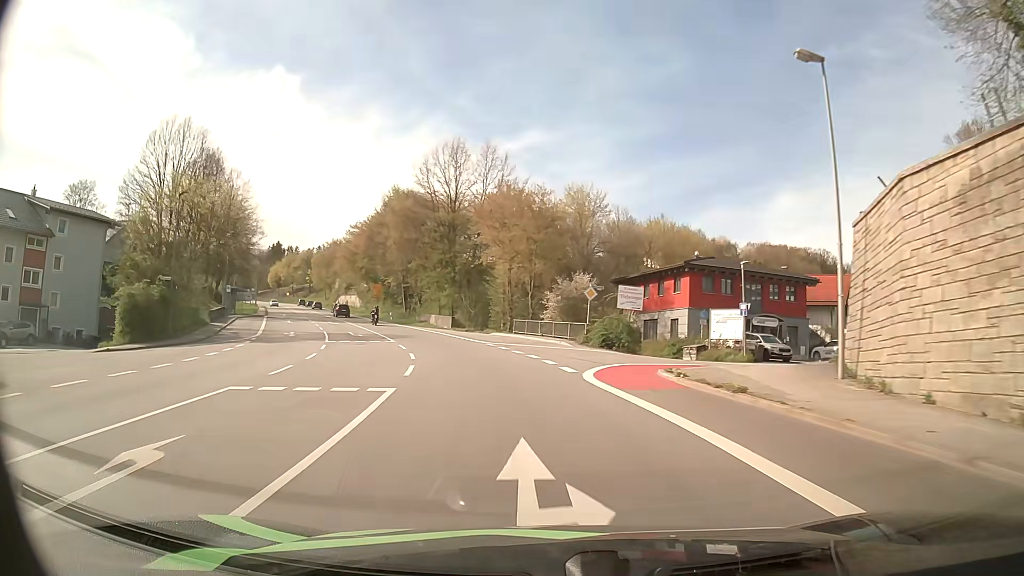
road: primary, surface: asphalt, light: Day
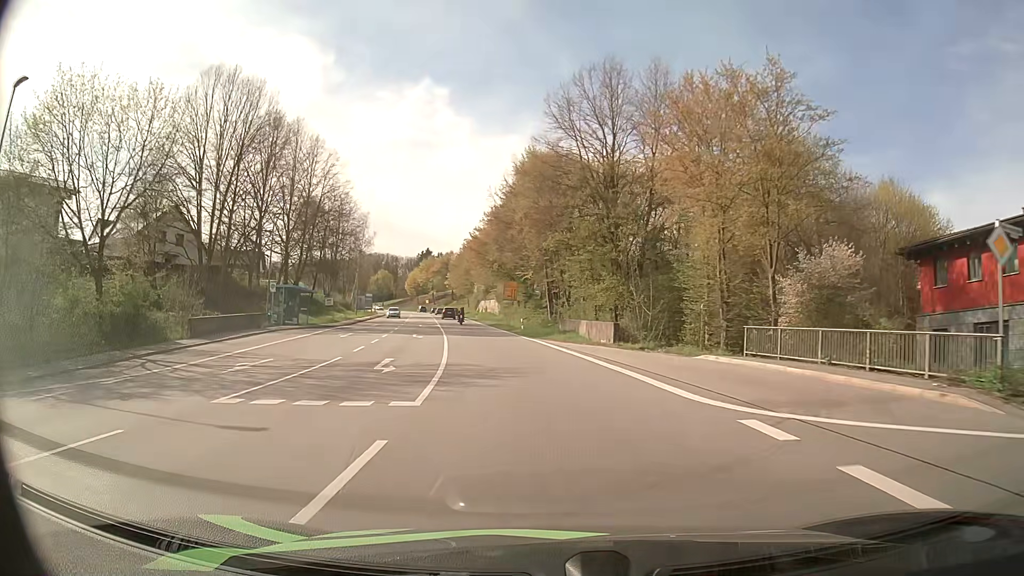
(-3.3, +24.8) m; -15°
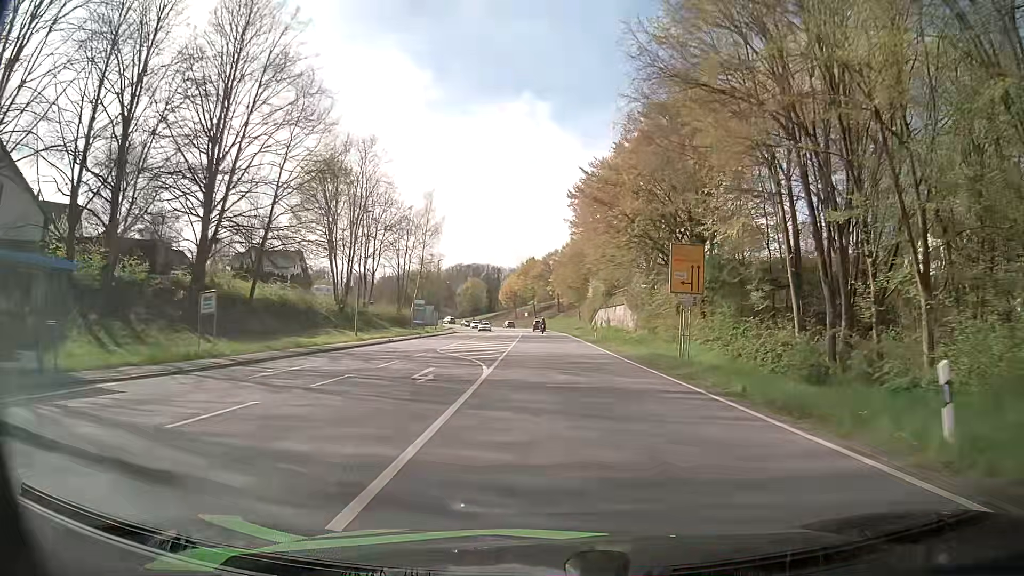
(-4.8, +41.5) m; -10°
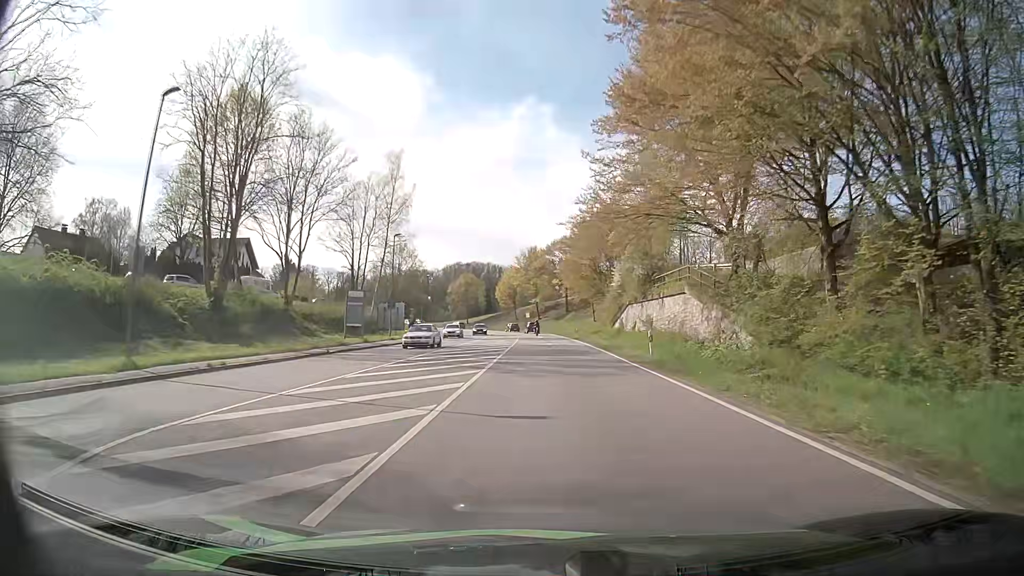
(-0.1, +25.1) m; -1°
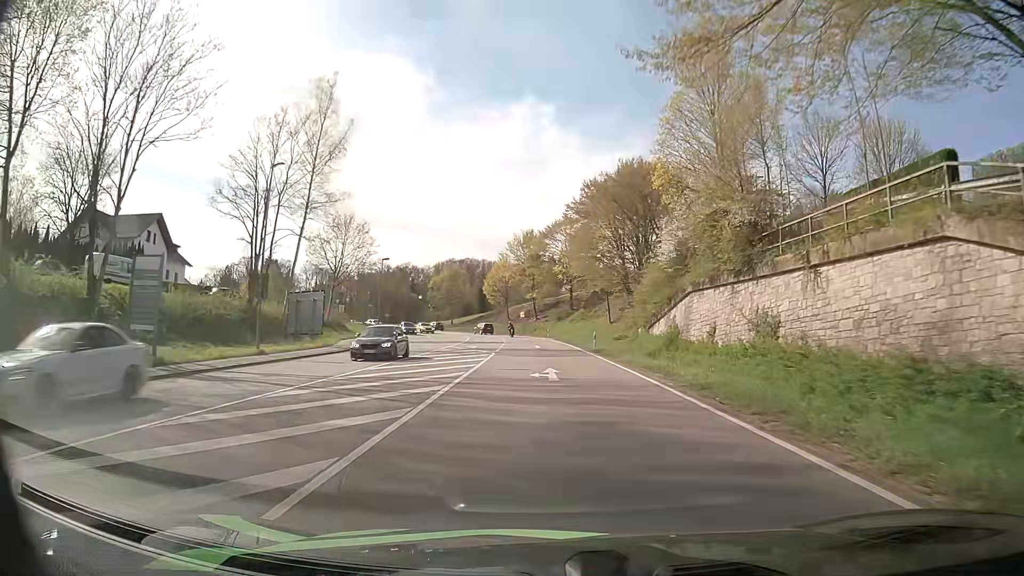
(+0.1, +25.1) m; 0°
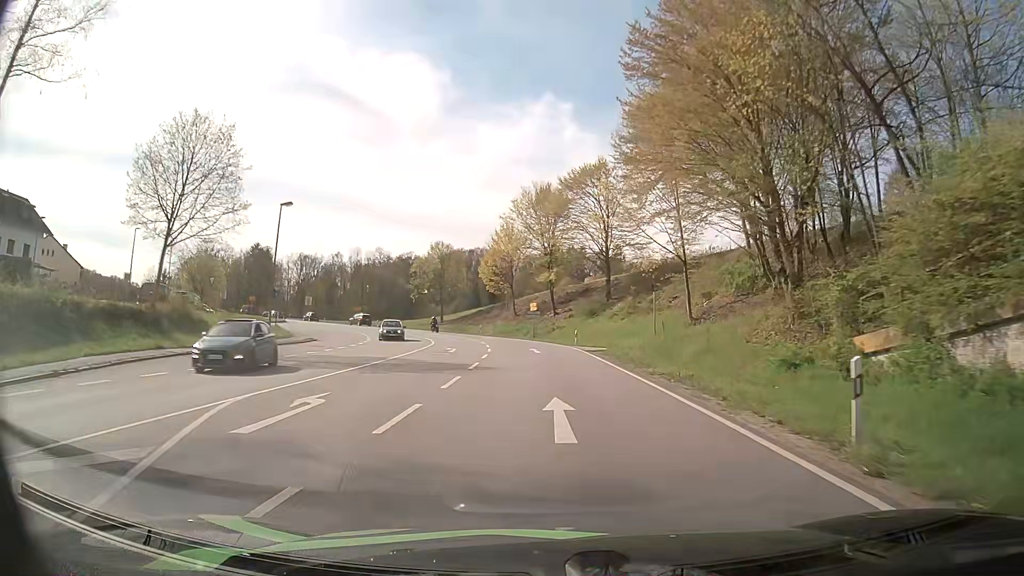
(-0.6, +33.6) m; -2°
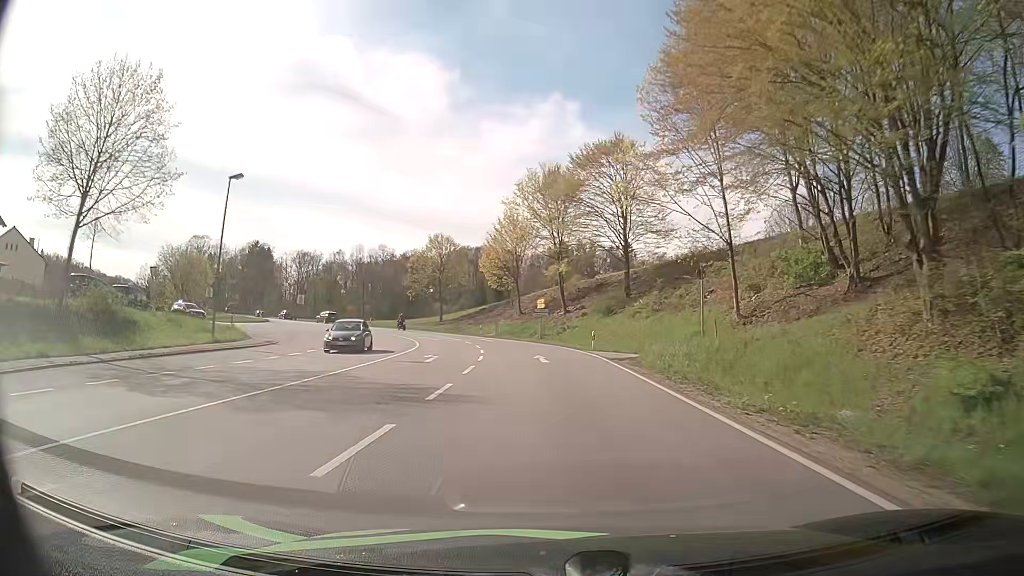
(0.0, +8.4) m; -1°
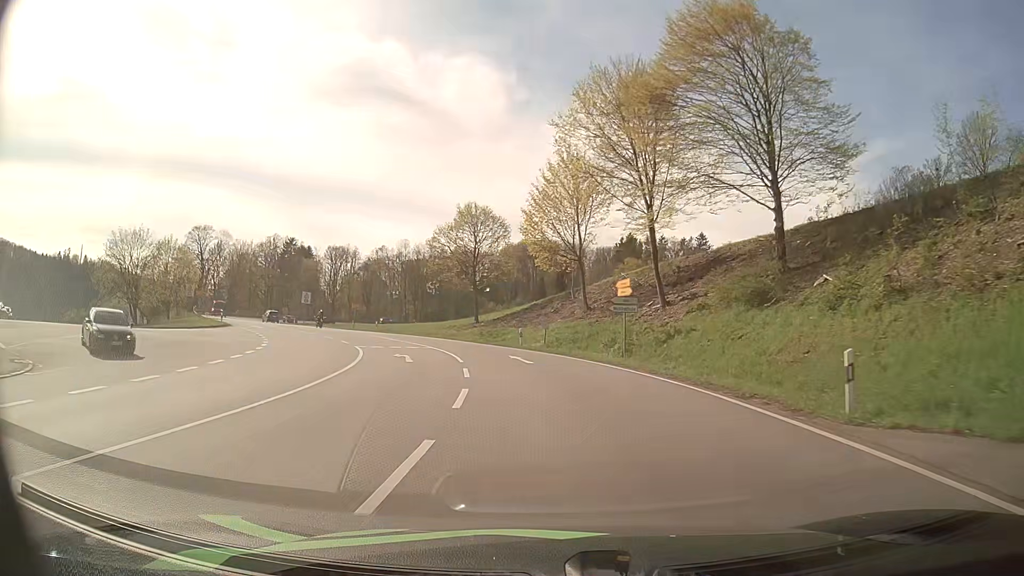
(-0.8, +25.3) m; -5°
(0, +10) (-1, +20) (-3, +30) (-6, +39) (-10, +48) (-15, +57) (-21, +65) (-27, +73) (-33, +81) (-38, +90) m
